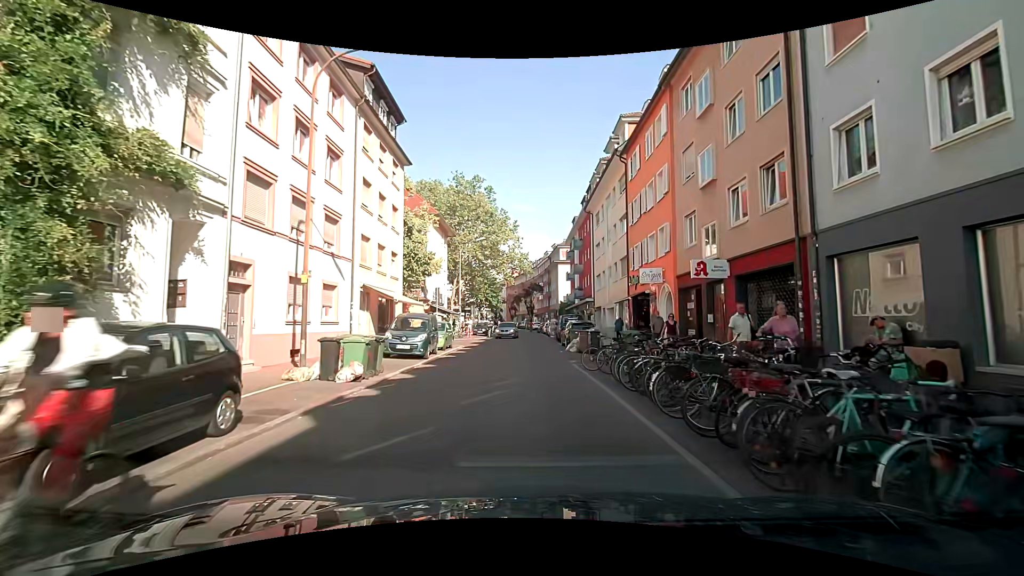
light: Day
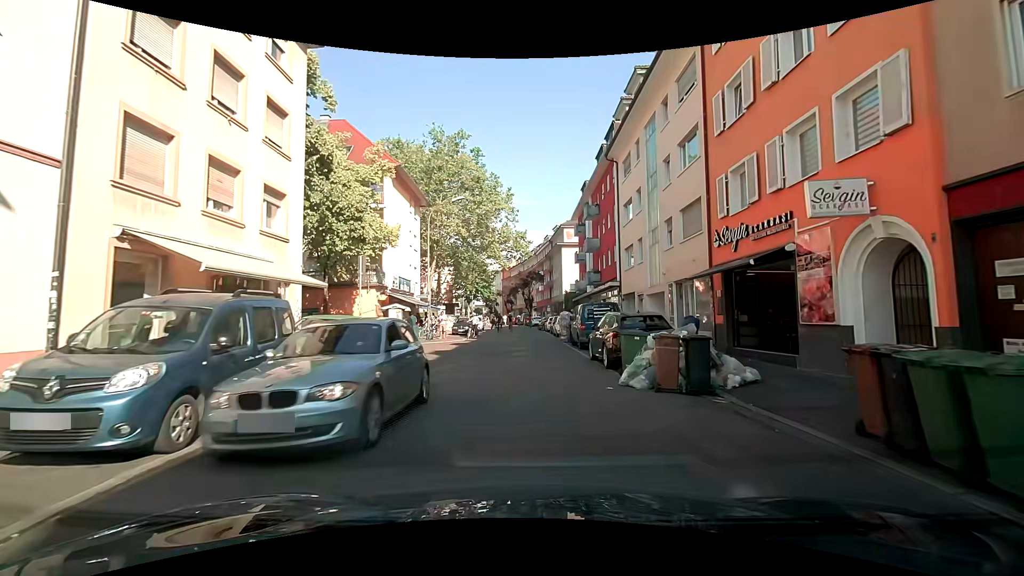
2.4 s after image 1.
(-0.2, +14.1) m; -1°
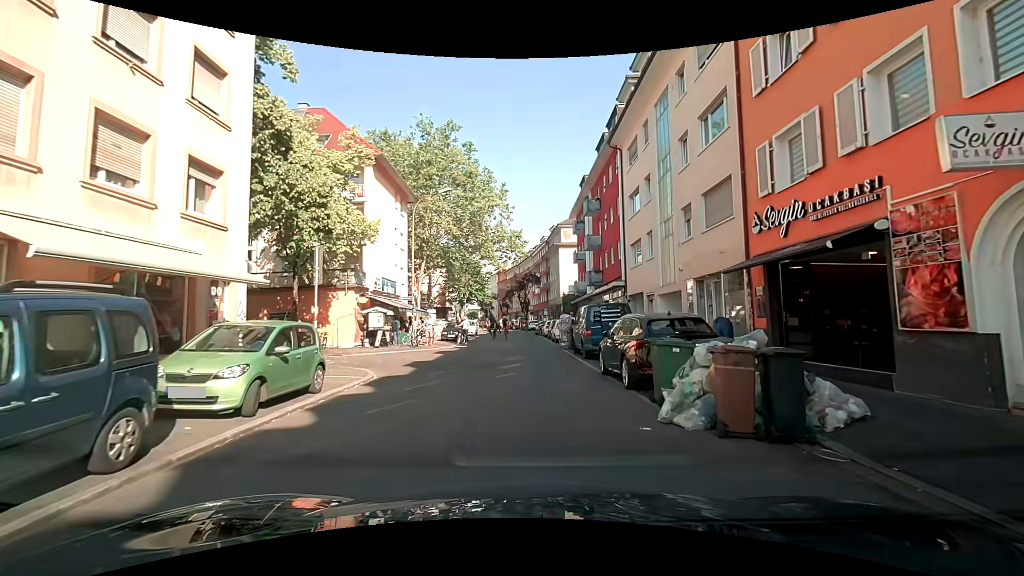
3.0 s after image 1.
(0.0, +3.2) m; +1°
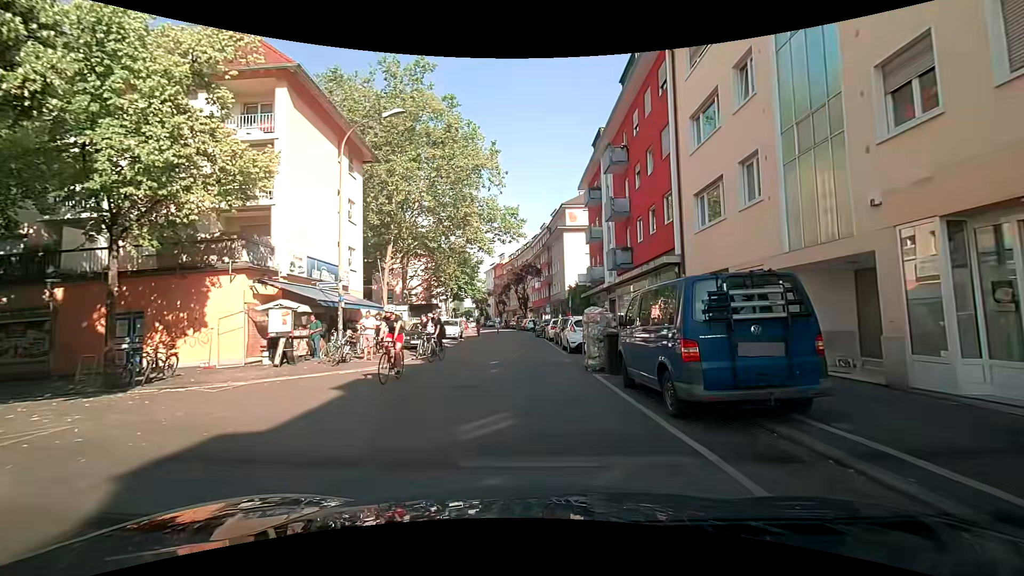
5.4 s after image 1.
(-0.1, +11.1) m; 0°
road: residential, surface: asphalt
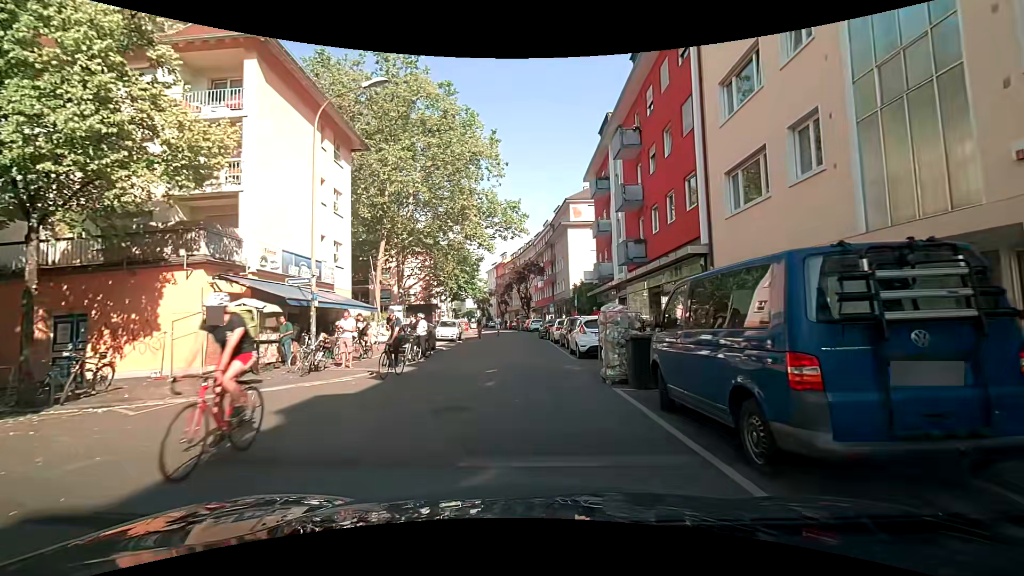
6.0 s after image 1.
(0.0, +2.5) m; +1°
